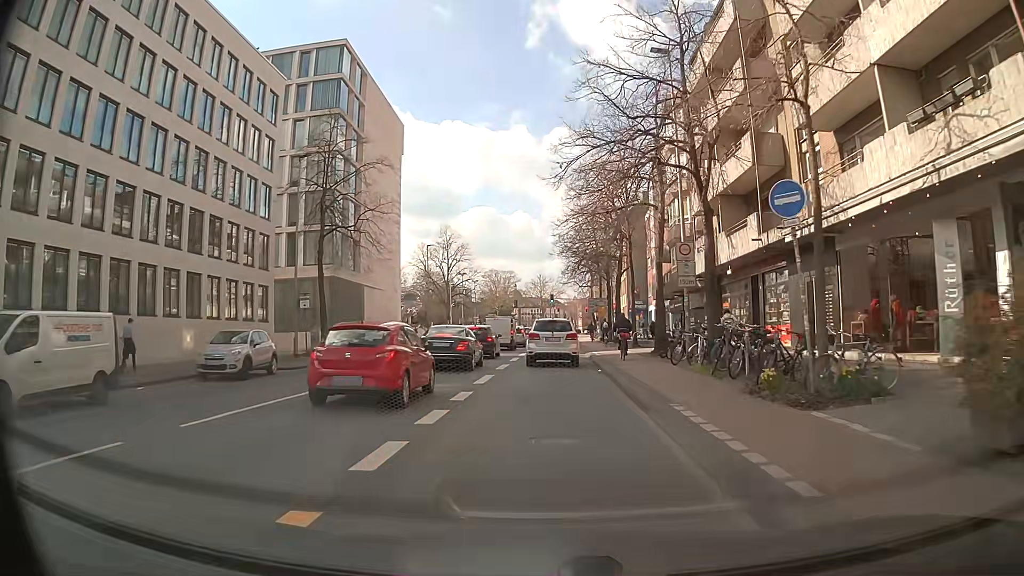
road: secondary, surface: asphalt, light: Day
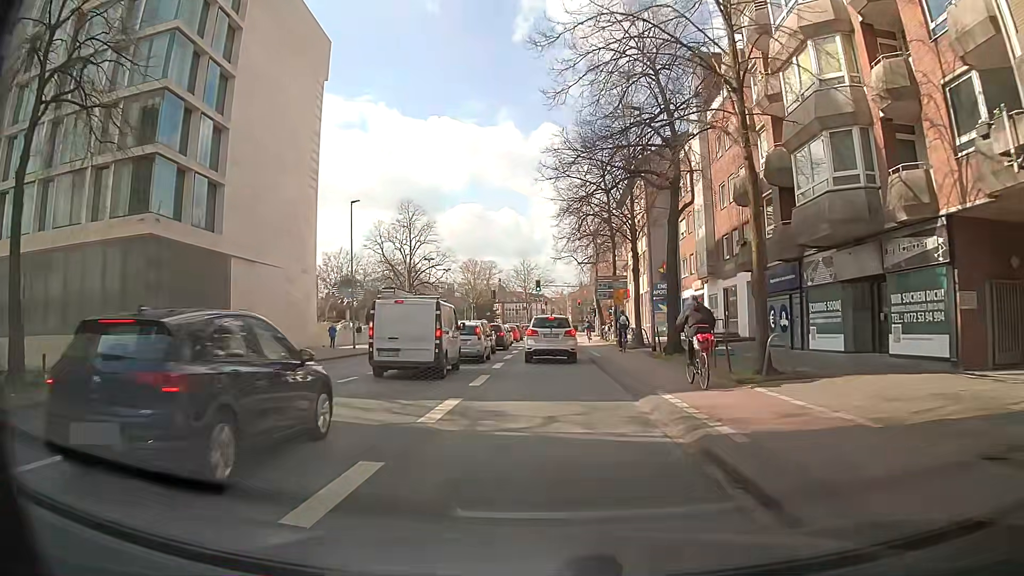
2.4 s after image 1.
(+0.5, +24.5) m; +1°
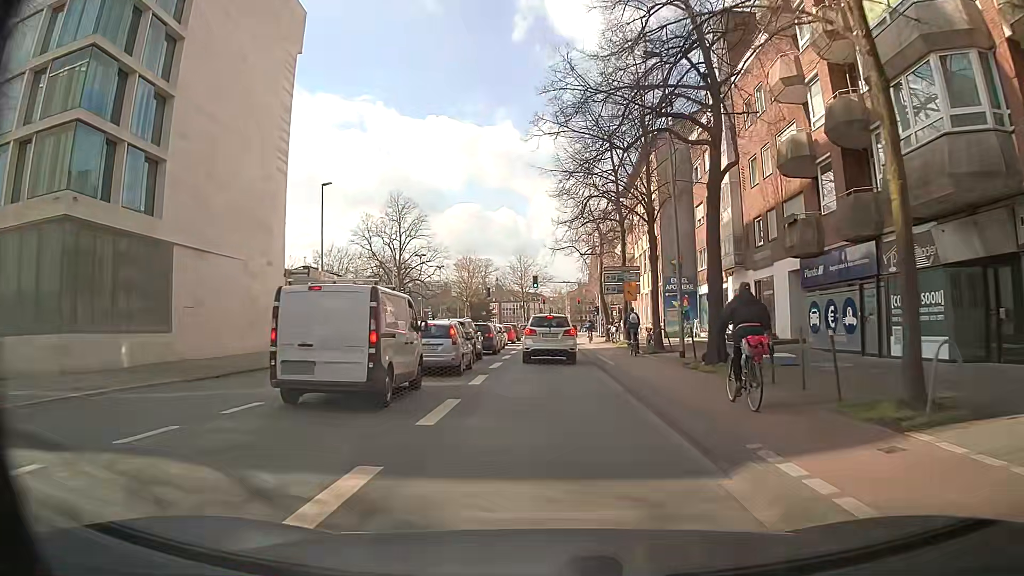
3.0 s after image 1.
(+0.1, +6.1) m; 0°
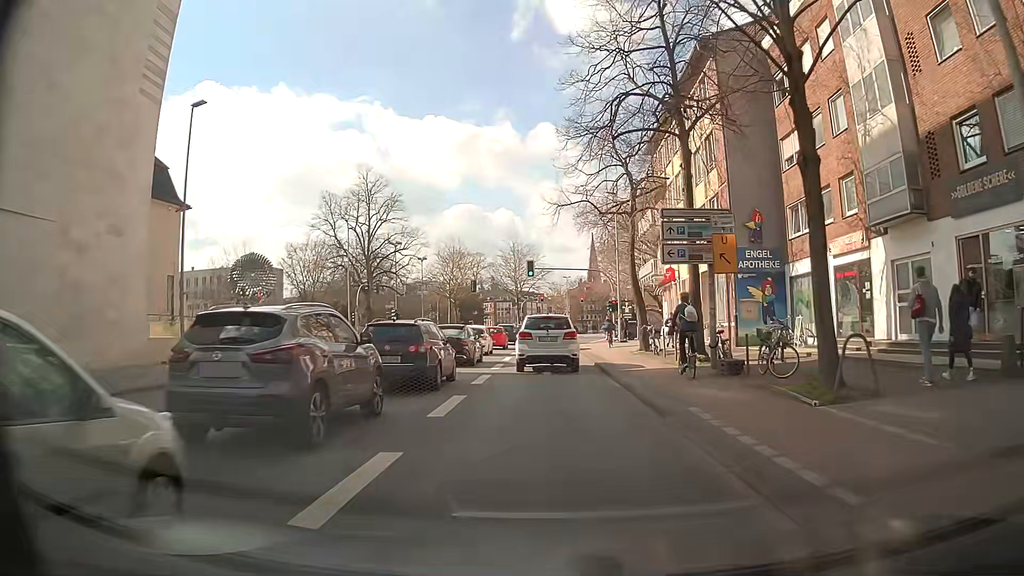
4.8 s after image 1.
(+0.1, +16.8) m; +1°
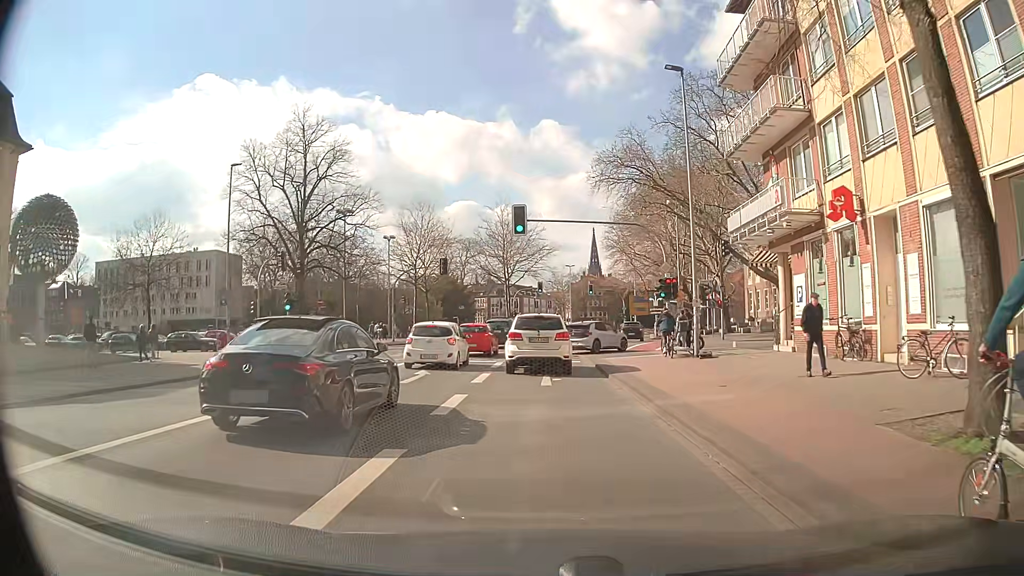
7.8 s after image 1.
(+0.1, +23.2) m; +1°
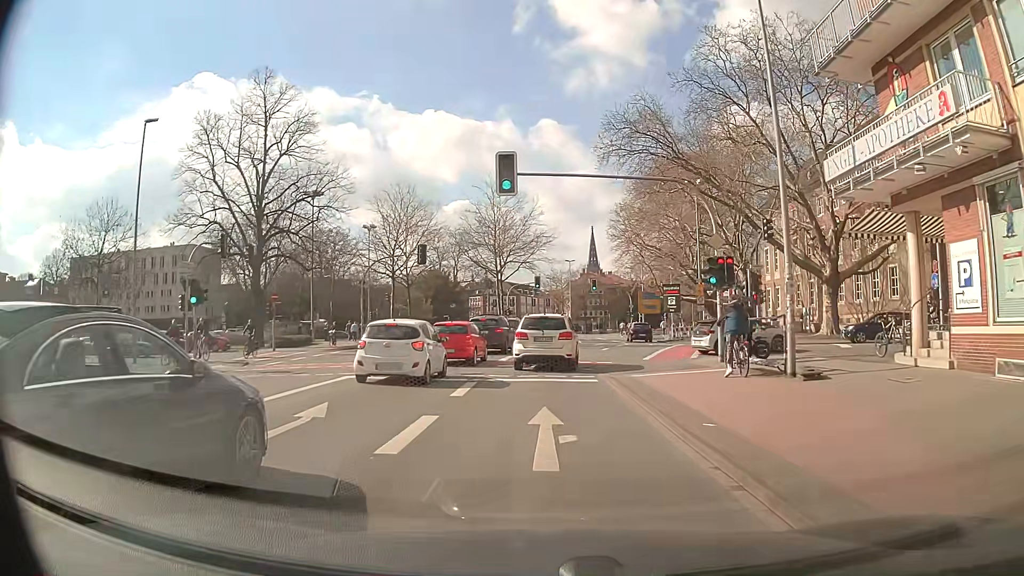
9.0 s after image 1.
(0.0, +9.1) m; 0°
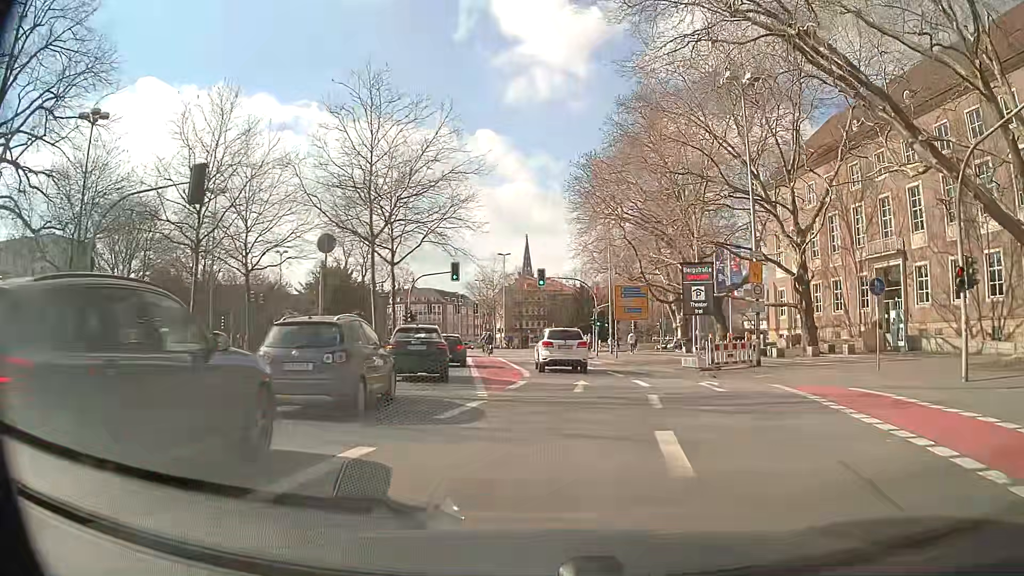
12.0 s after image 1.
(+0.6, +26.4) m; +6°
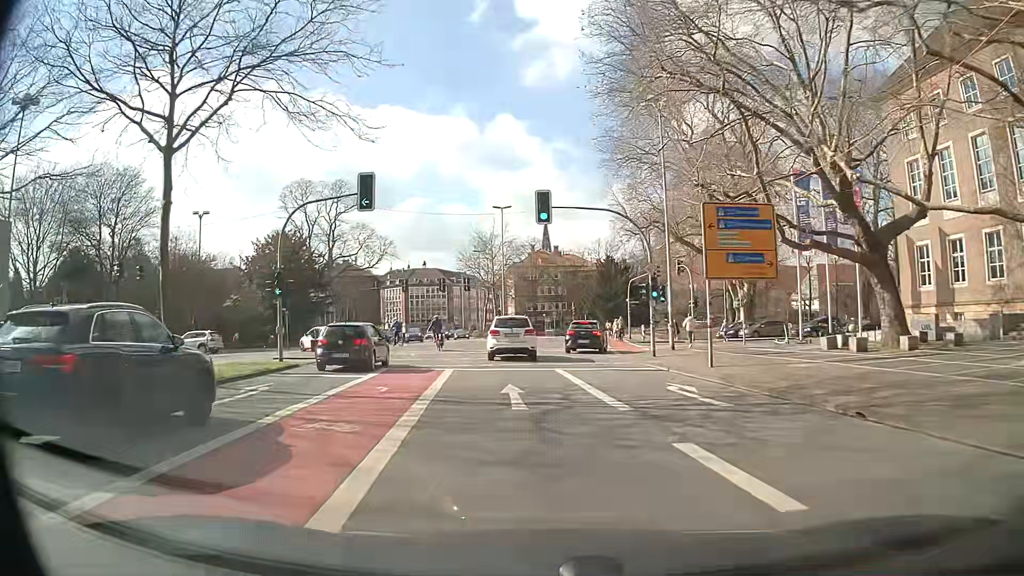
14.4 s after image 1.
(+0.7, +25.2) m; -2°
(0, +10) (-1, +20) (-1, +30) (-1, +40) (0, +50) (0, +60) (0, +70) (-2, +80) (-4, +90) (-6, +99) m
